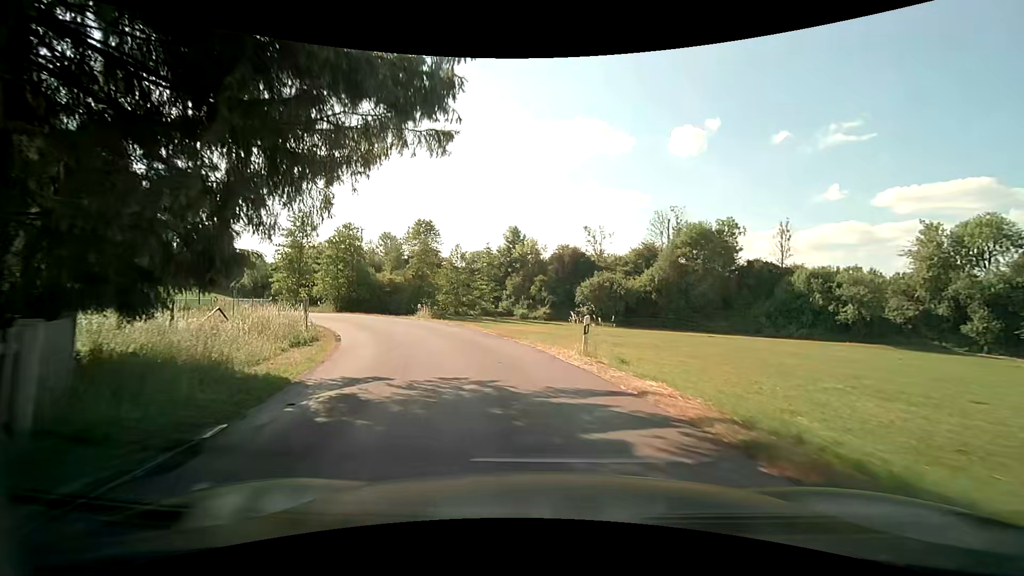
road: residential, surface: asphalt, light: Day
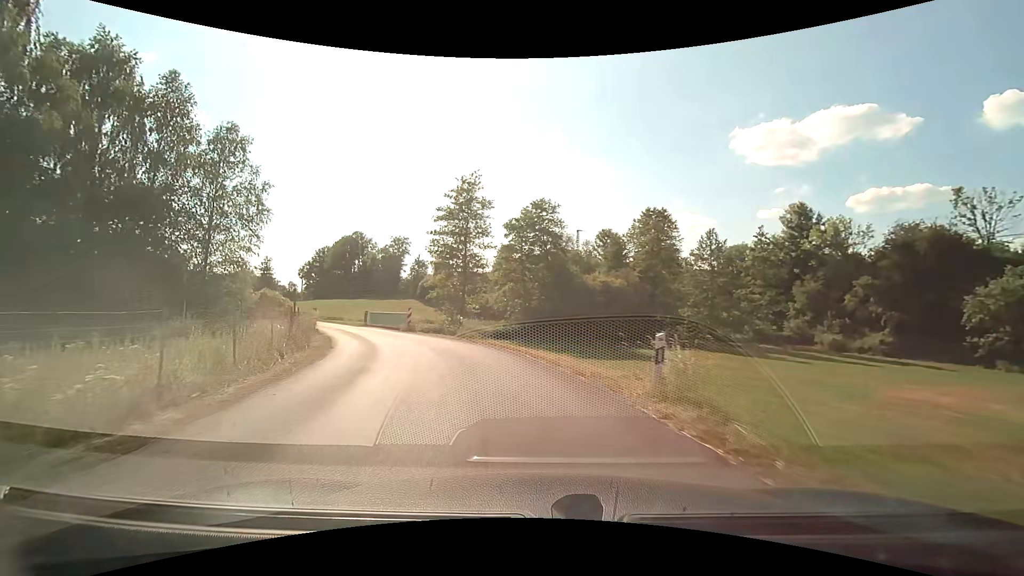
(-5.3, +25.8) m; -25°
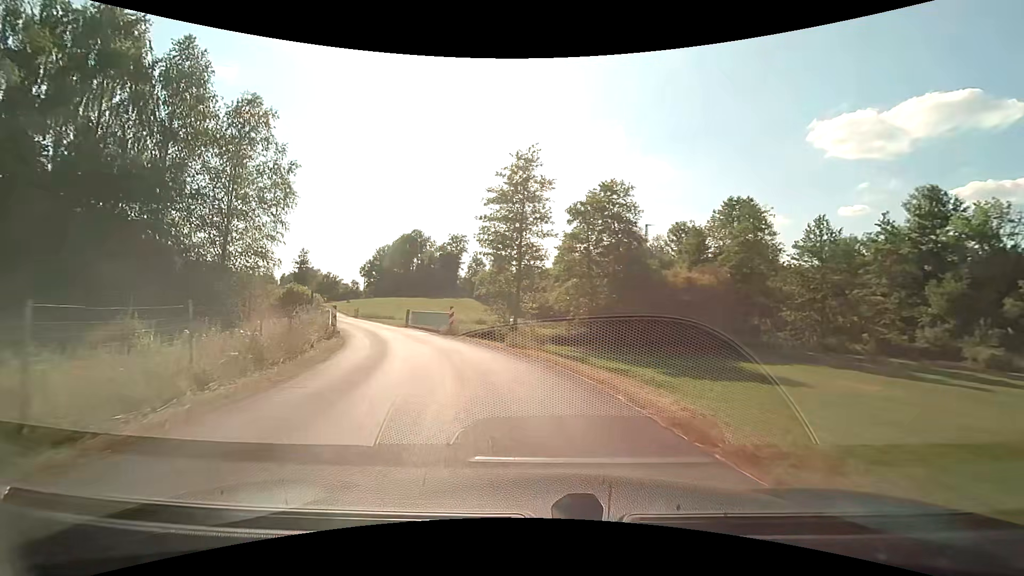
(-0.4, +6.6) m; -7°
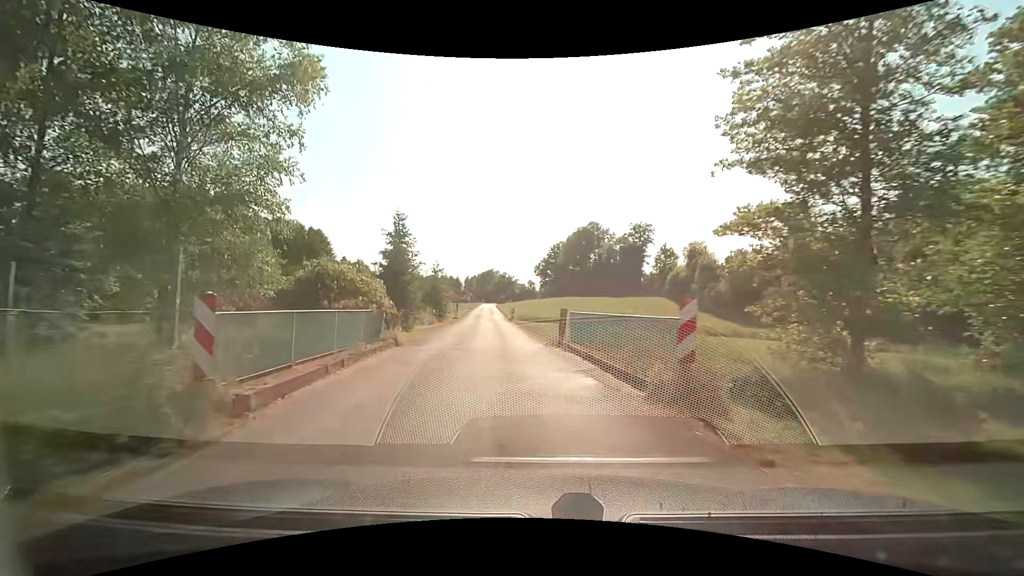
(-3.6, +20.0) m; -20°
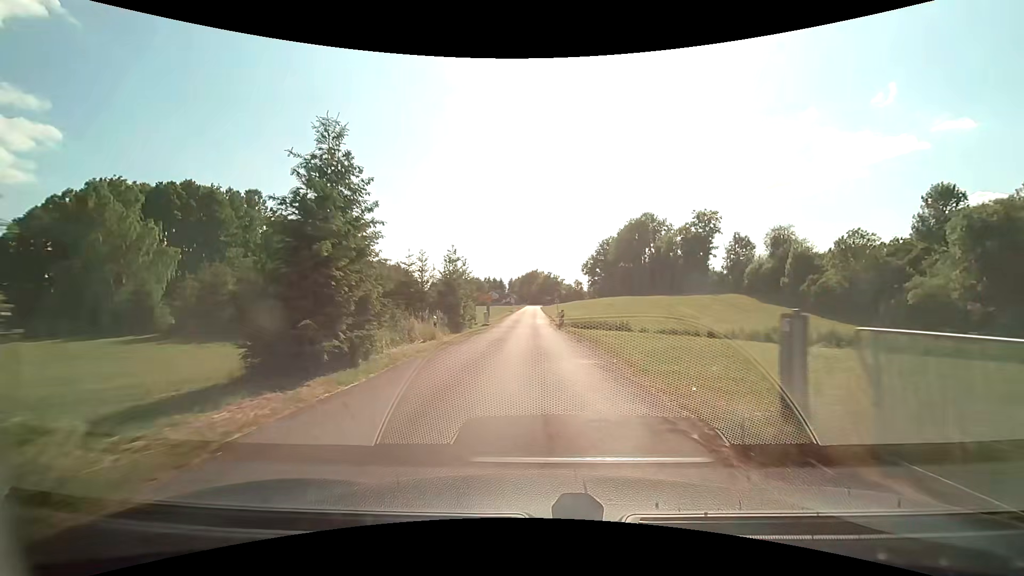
(-0.9, +14.2) m; -6°
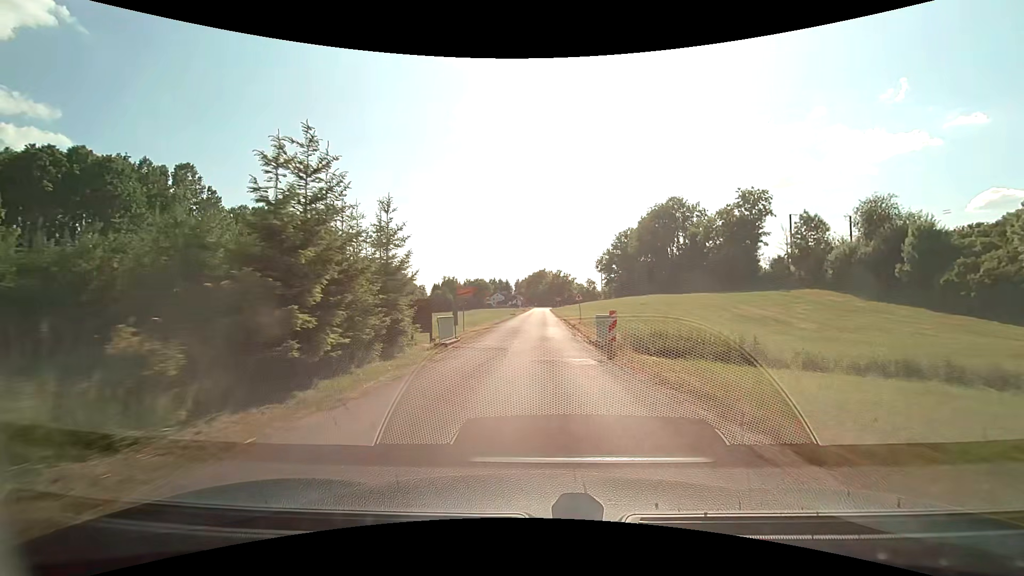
(-0.1, +22.0) m; -1°
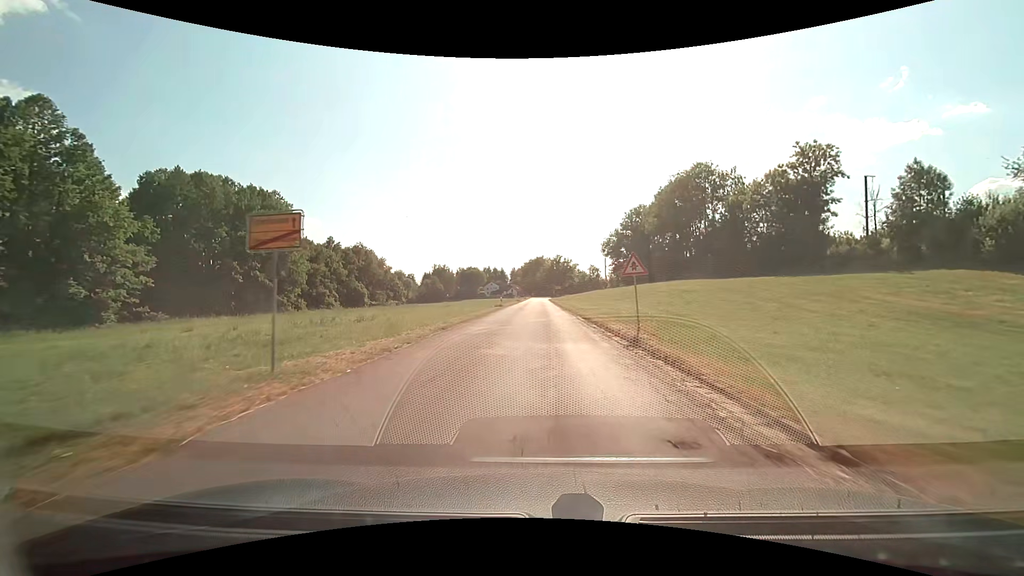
(+0.1, +22.7) m; +1°
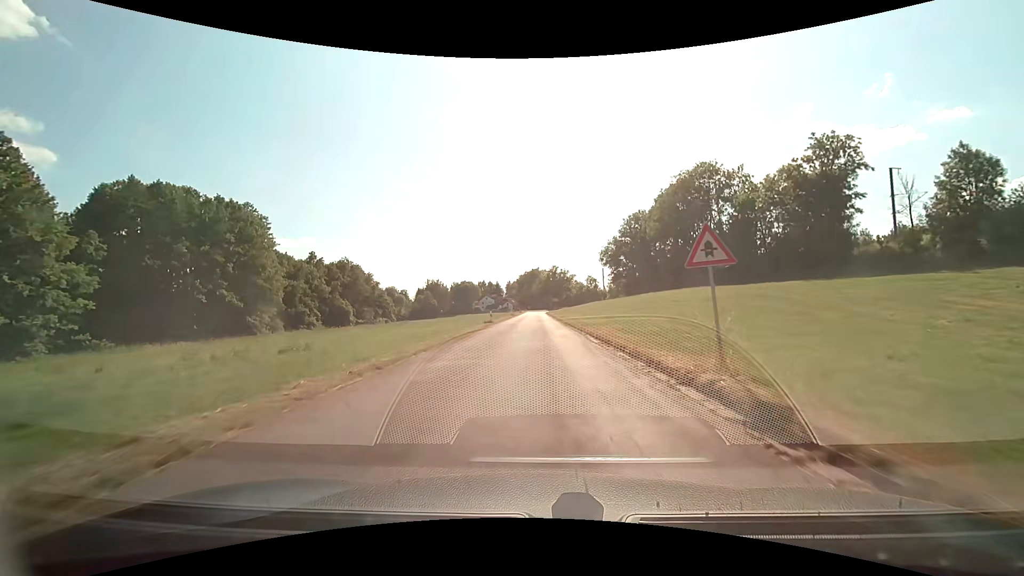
(0.0, +7.6) m; +1°
(0, +10) (0, +20) (0, +30) (0, +40) (-1, +50) (-1, +60) (-1, +70) (-1, +80) (-1, +90) (-1, +100) m
